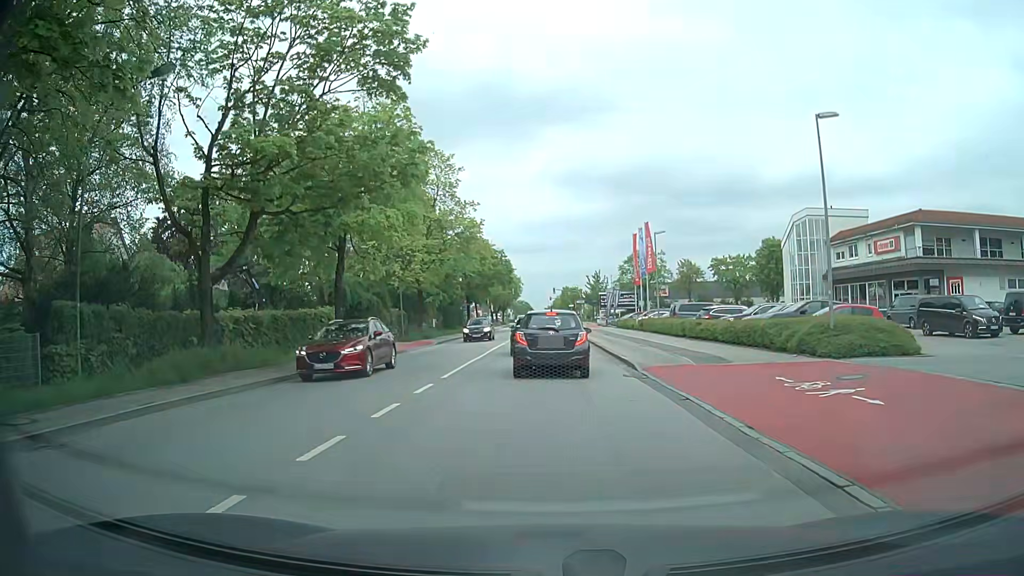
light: Day
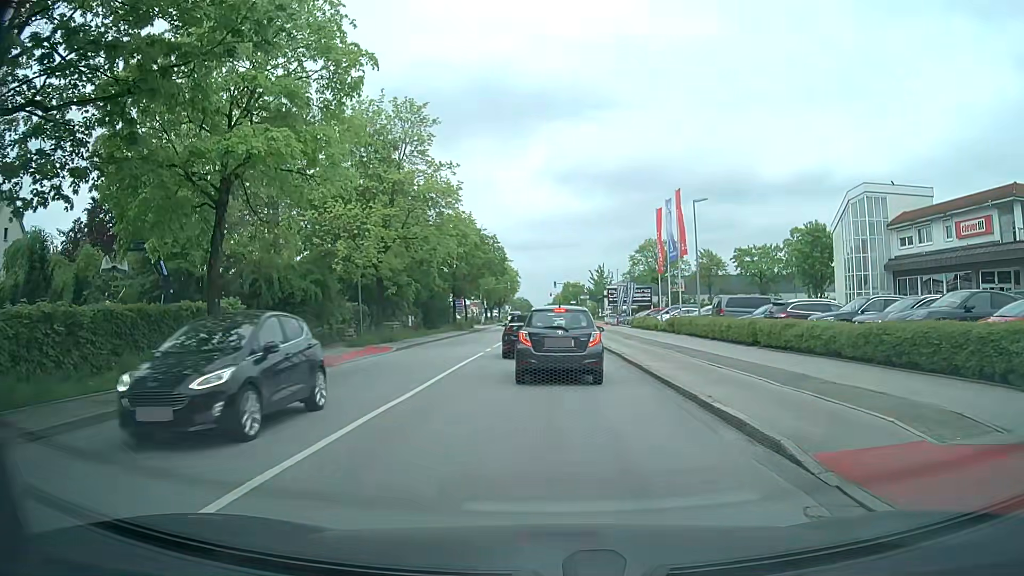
(0.0, +11.5) m; +1°
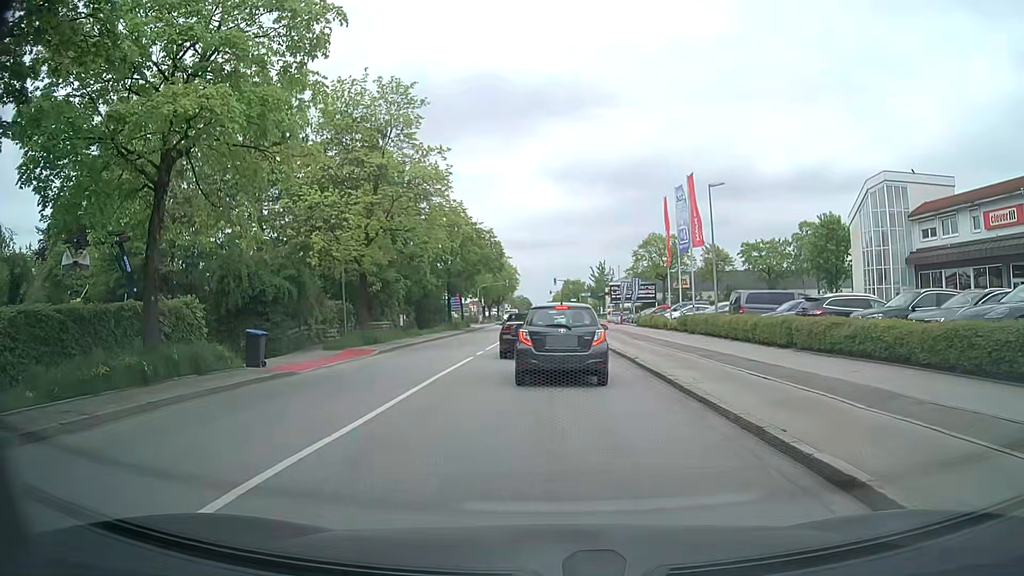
(0.0, +3.2) m; -1°
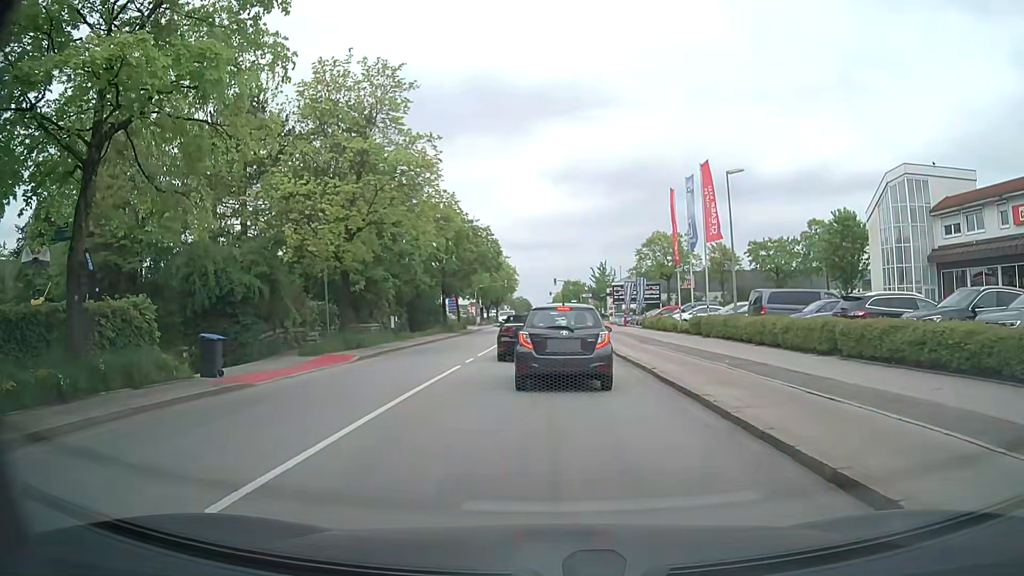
(0.0, +2.9) m; 0°
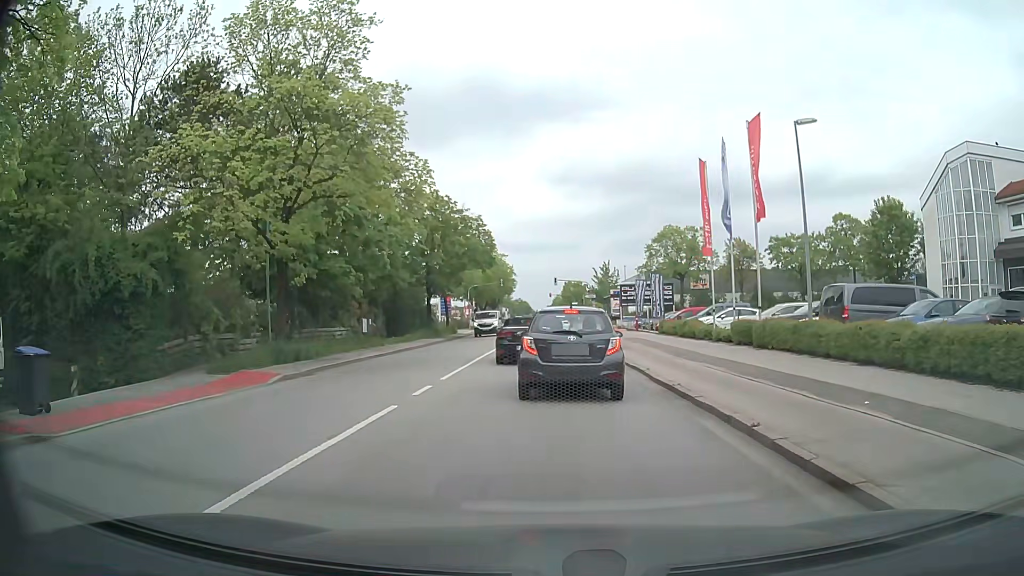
(0.0, +7.4) m; 0°
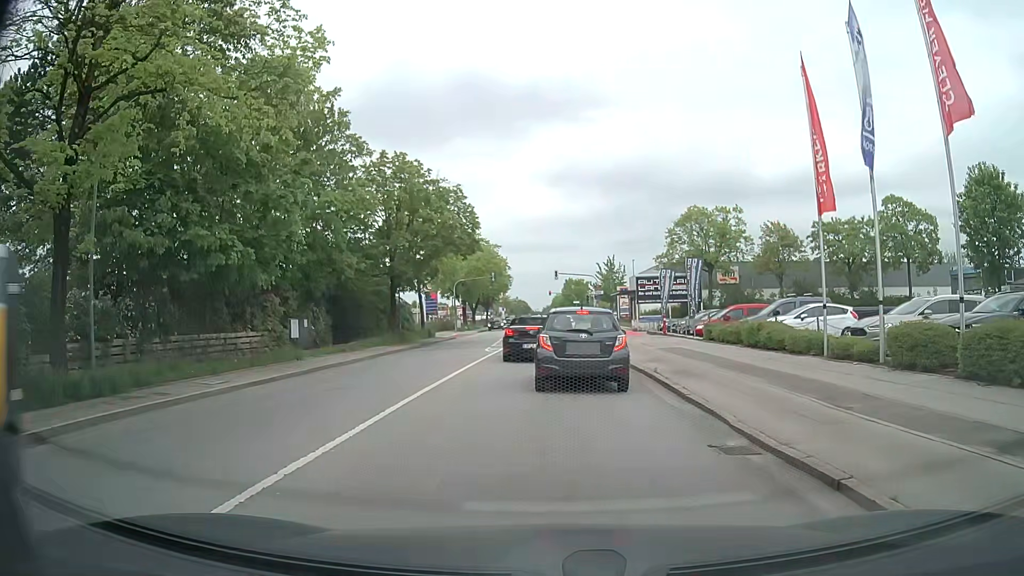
(+0.1, +12.0) m; +2°
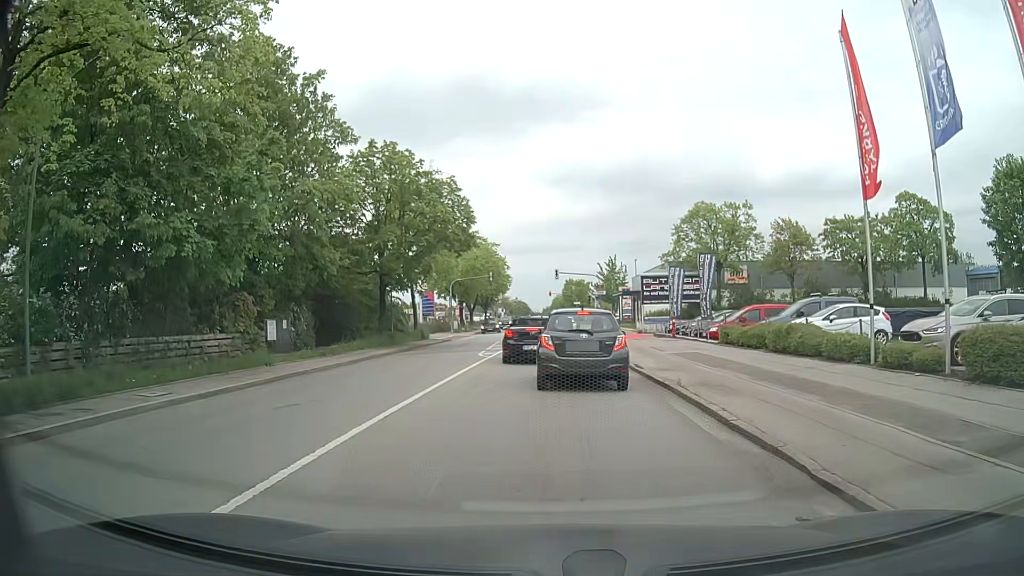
(-0.1, +2.7) m; -1°
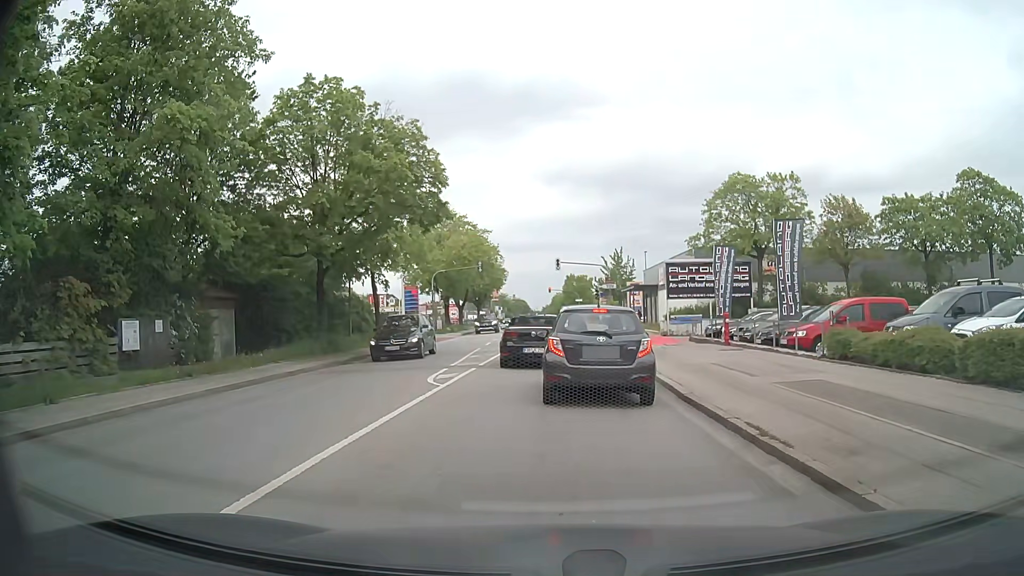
(+0.1, +10.3) m; +1°
(0, +10) (0, +20) (0, +30) (+1, +40) (+1, +50) (+1, +60) (+2, +70) (+2, +80) (+1, +90) (+1, +100) m
